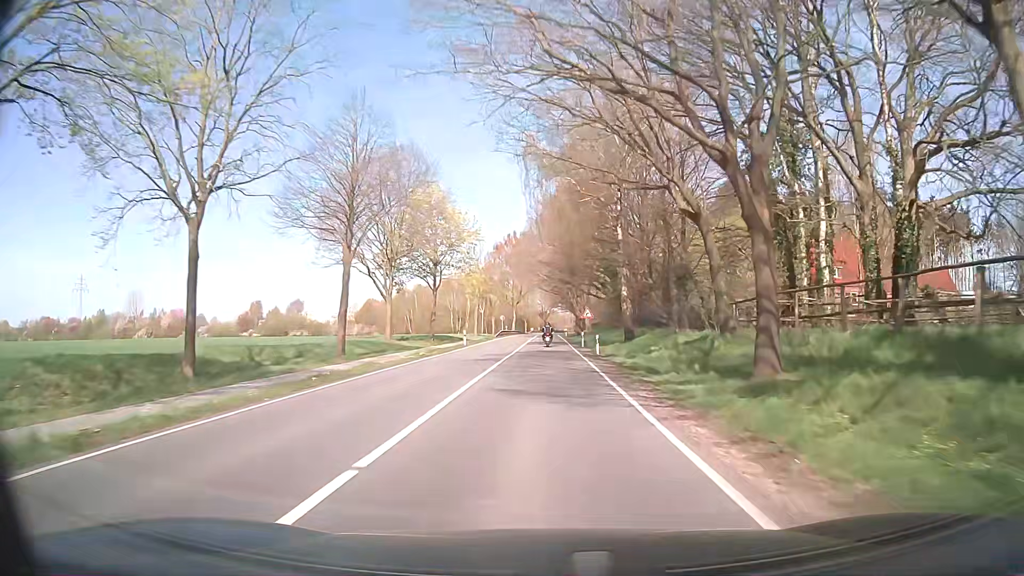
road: secondary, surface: asphalt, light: Day
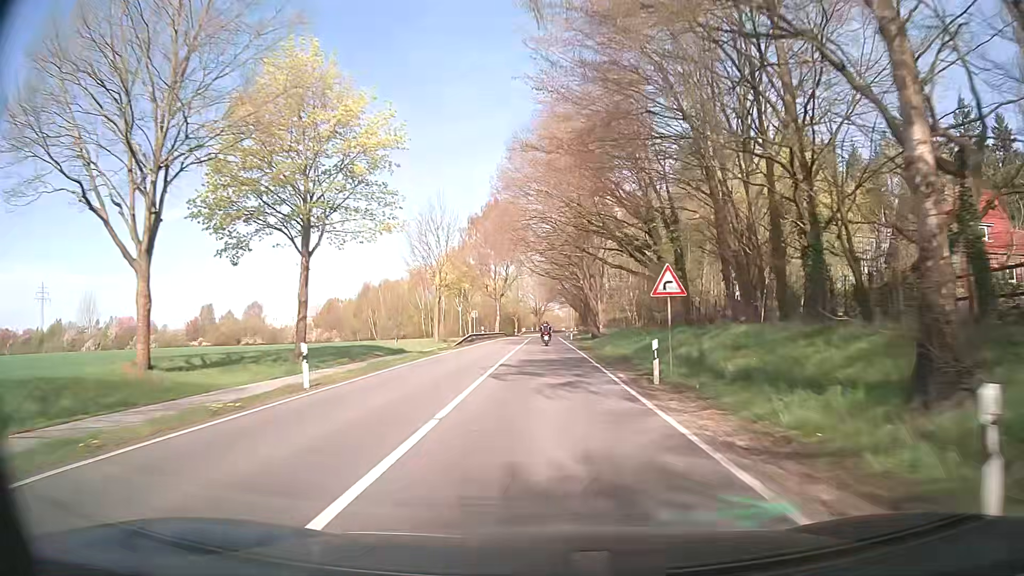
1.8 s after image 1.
(+0.1, +32.1) m; 0°
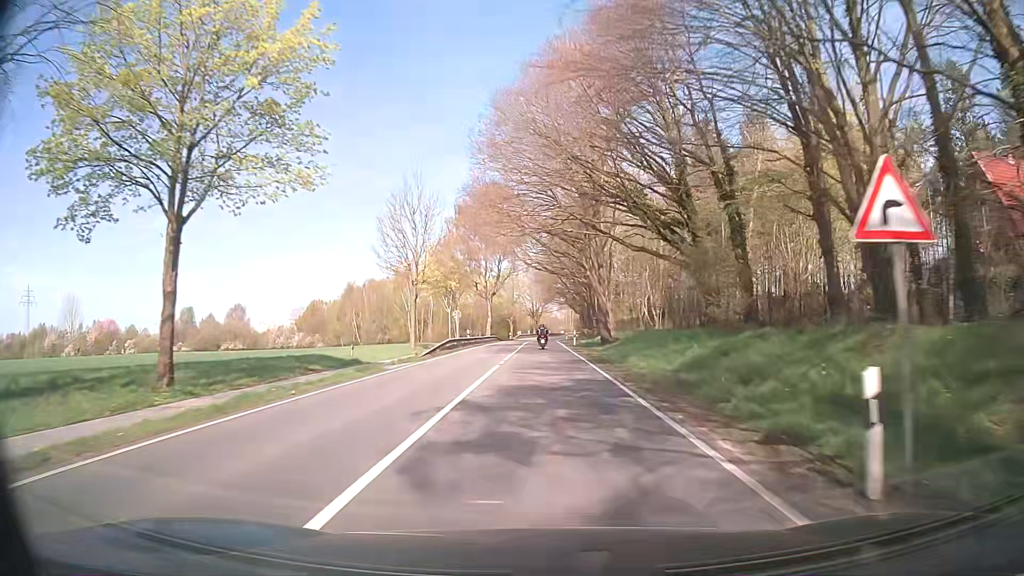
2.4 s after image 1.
(0.0, +10.8) m; 0°
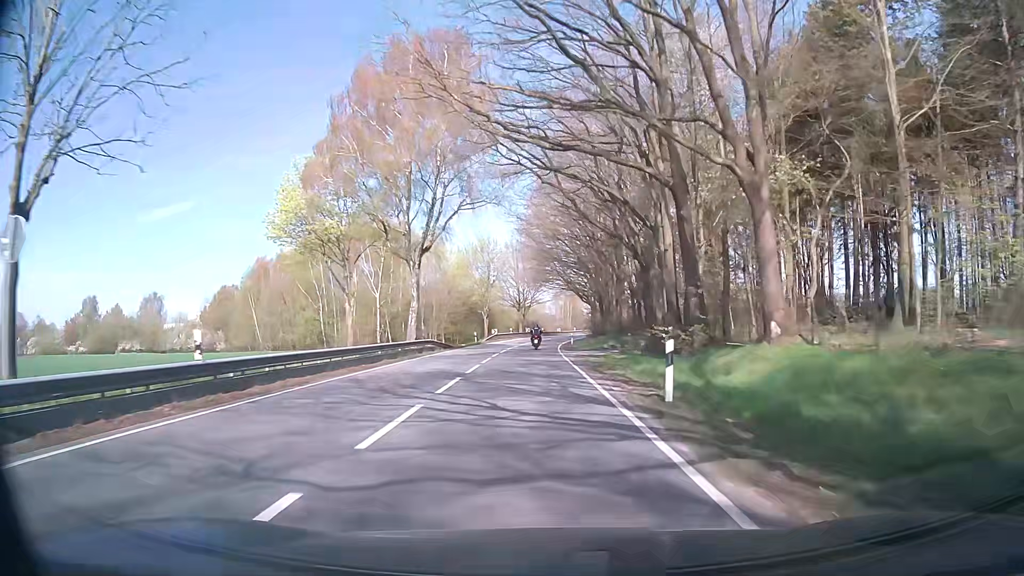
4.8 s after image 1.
(+0.3, +43.3) m; +1°
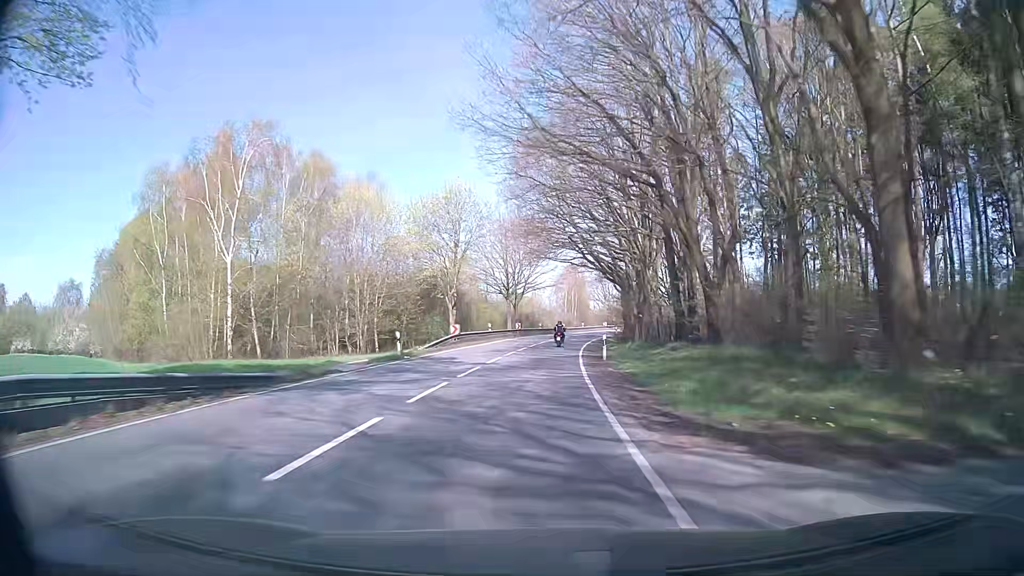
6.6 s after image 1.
(-0.2, +32.6) m; 0°
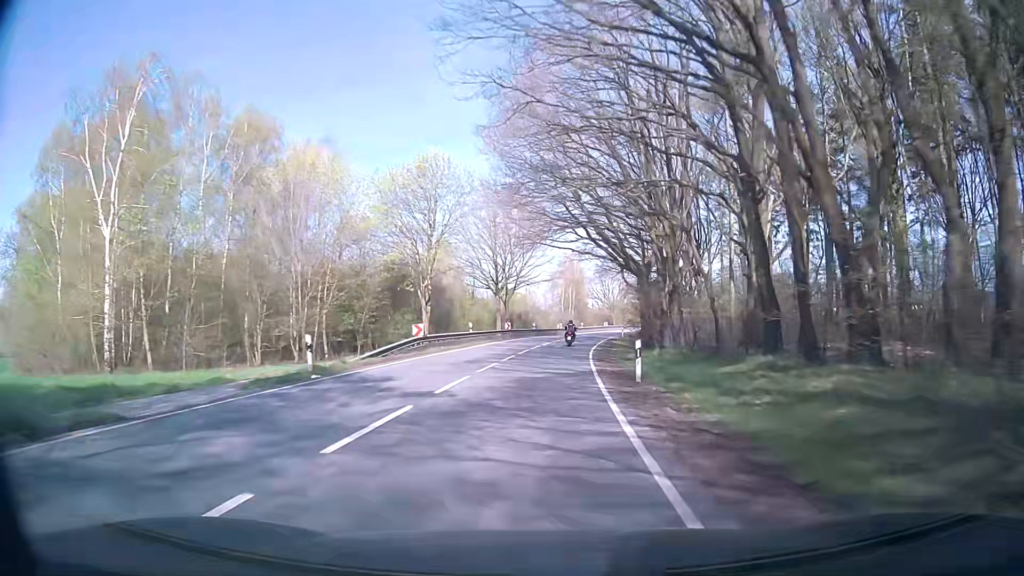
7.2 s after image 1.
(0.0, +10.9) m; +1°
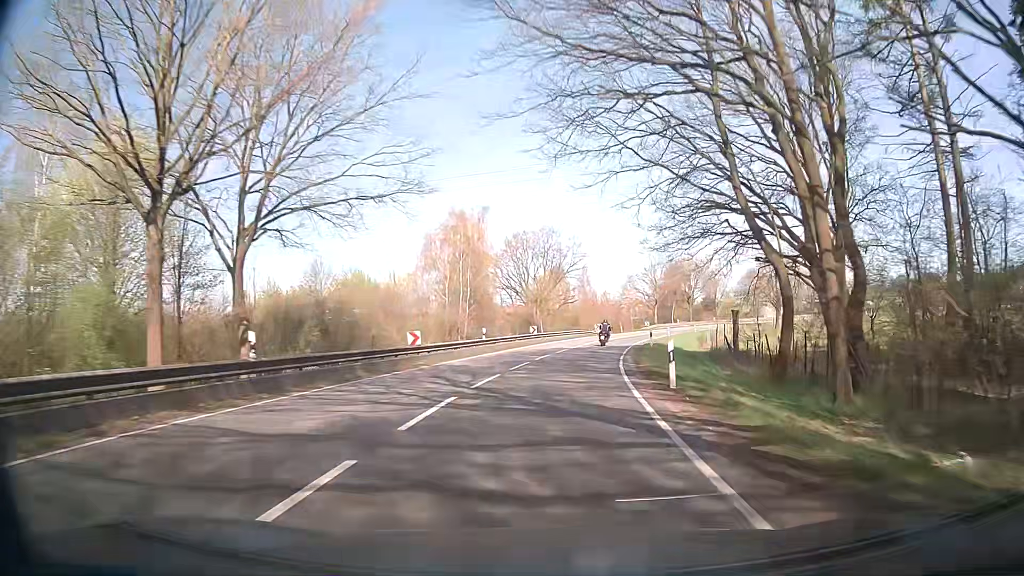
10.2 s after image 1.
(+2.9, +53.6) m; +7°
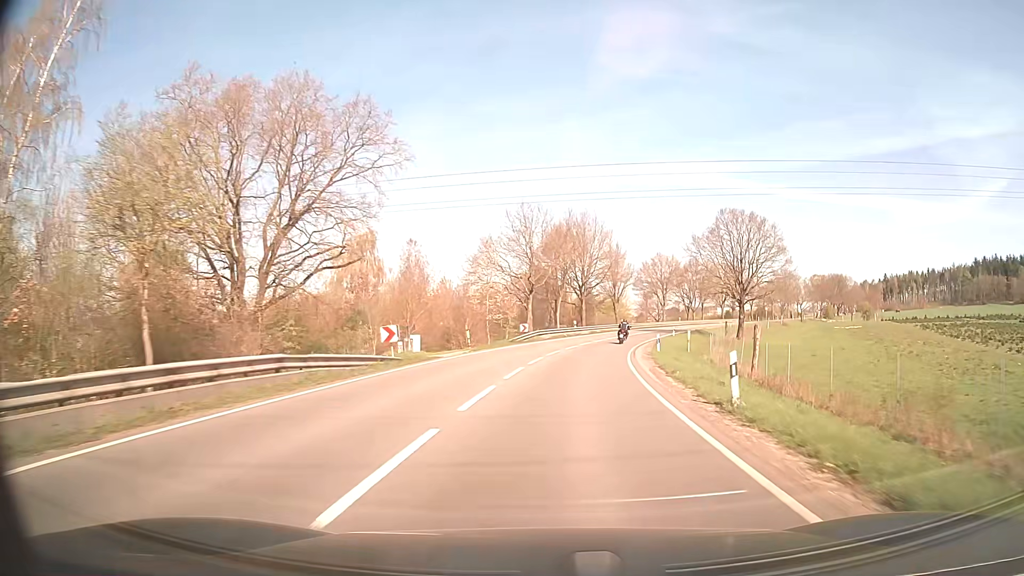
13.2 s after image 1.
(+6.2, +52.8) m; +14°
(0, +10) (+1, +20) (+2, +30) (+4, +40) (+6, +50) (+8, +59) (+11, +69) (+14, +78) (+18, +87) (+22, +97) m
